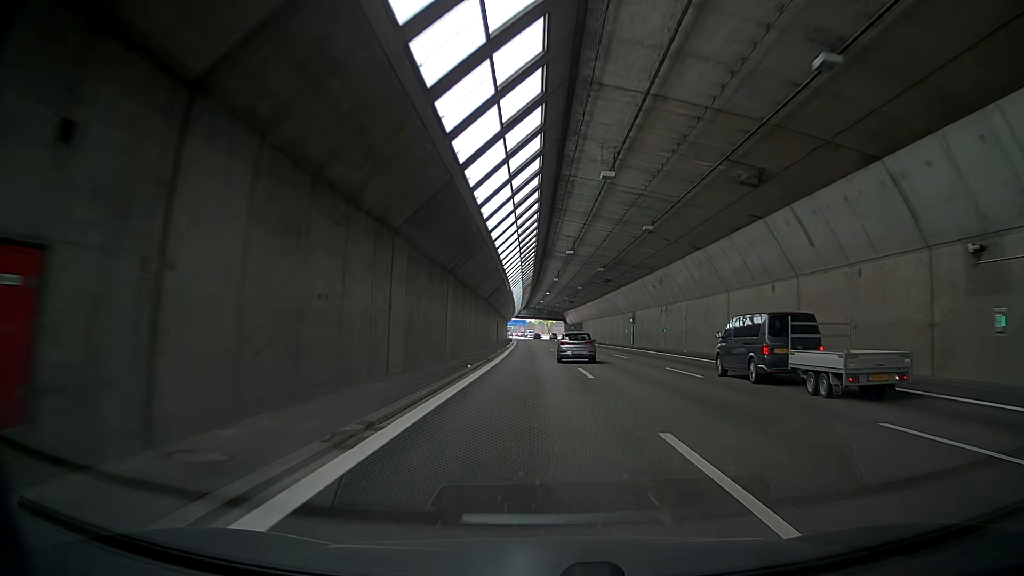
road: motorway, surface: asphalt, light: Day
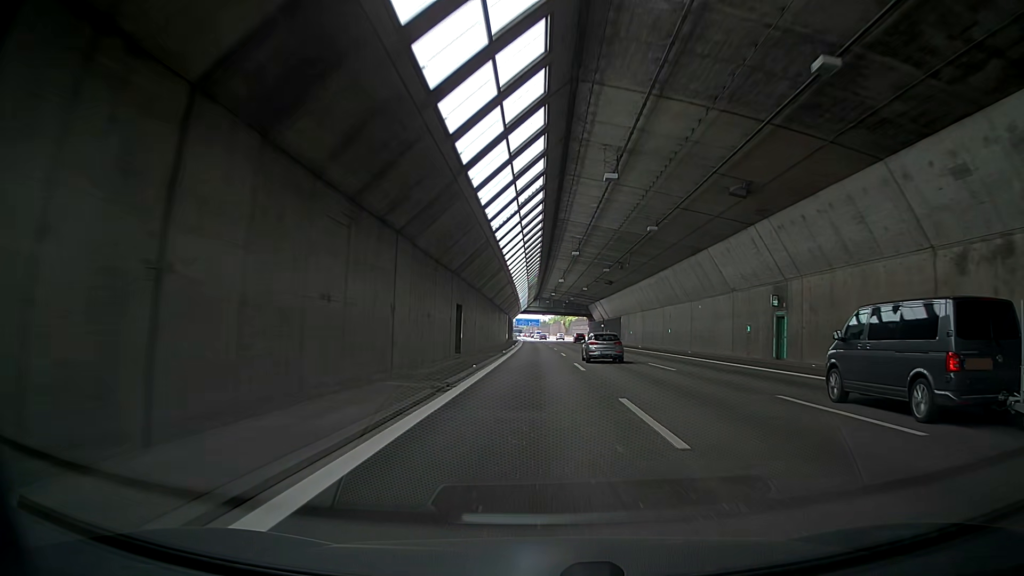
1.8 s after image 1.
(-1.0, +47.8) m; -2°
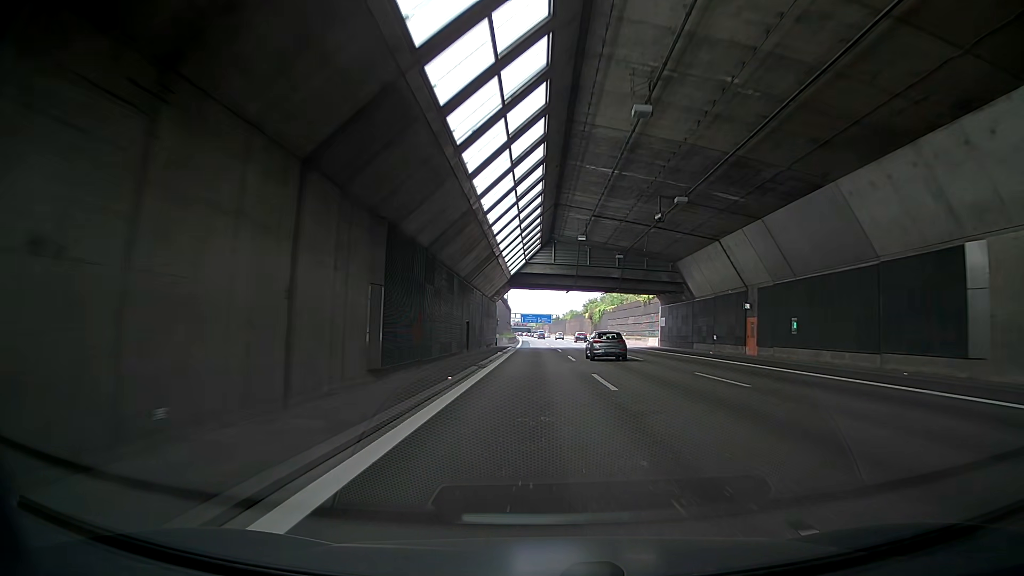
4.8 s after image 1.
(+0.1, +79.8) m; 0°
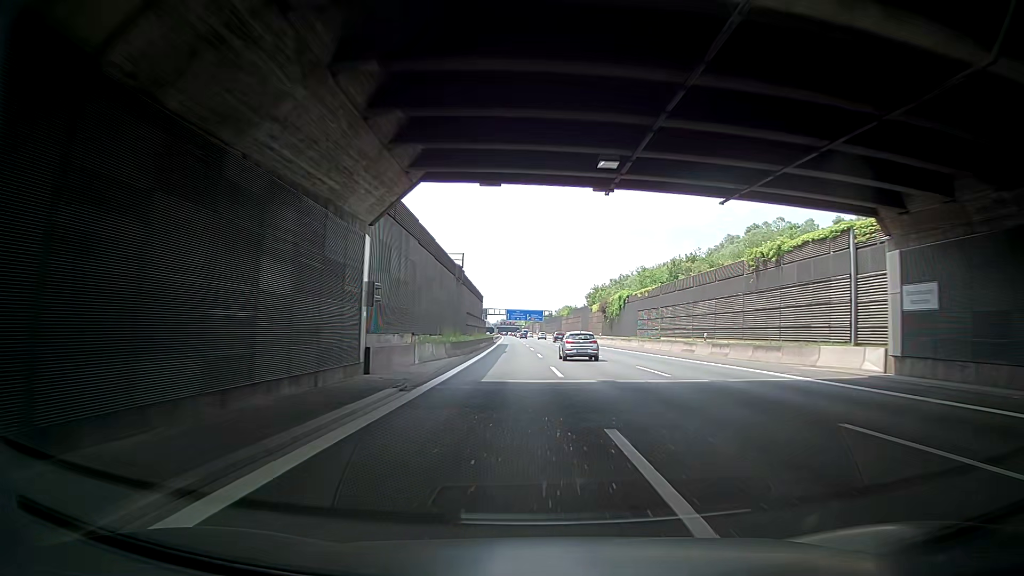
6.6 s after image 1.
(+0.6, +47.9) m; 0°
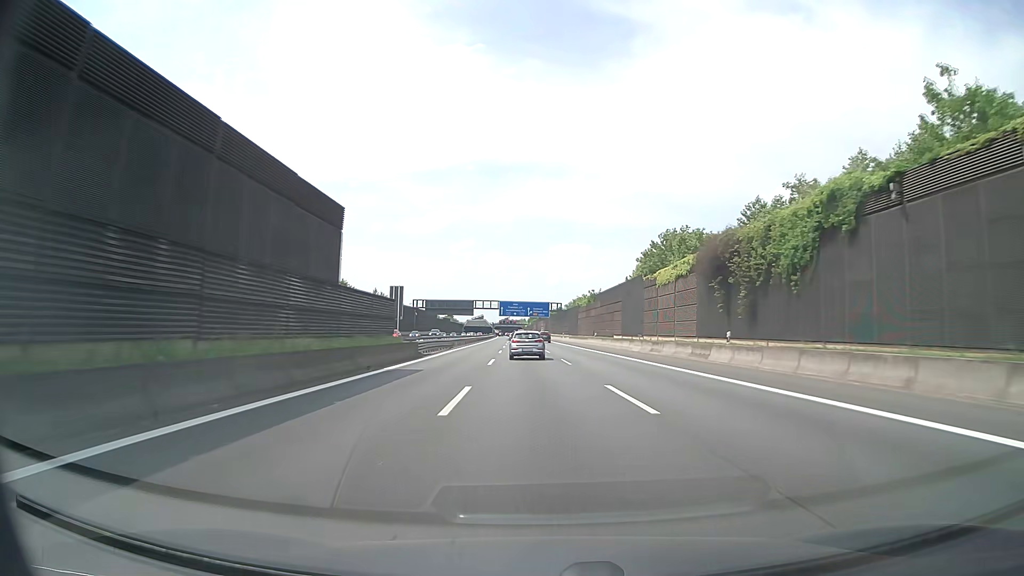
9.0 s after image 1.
(-0.5, +64.0) m; -1°
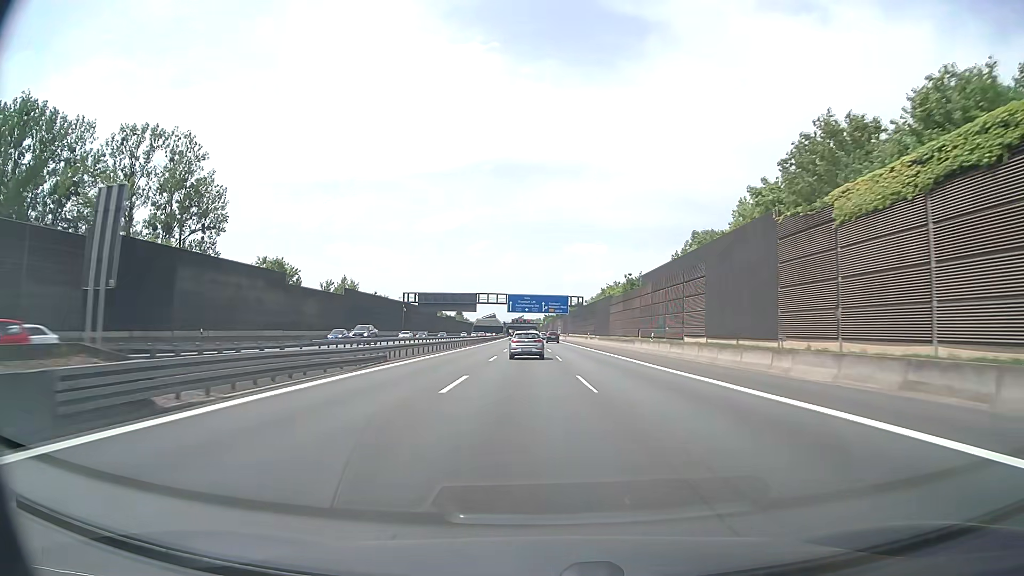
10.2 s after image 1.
(-0.4, +31.7) m; -1°
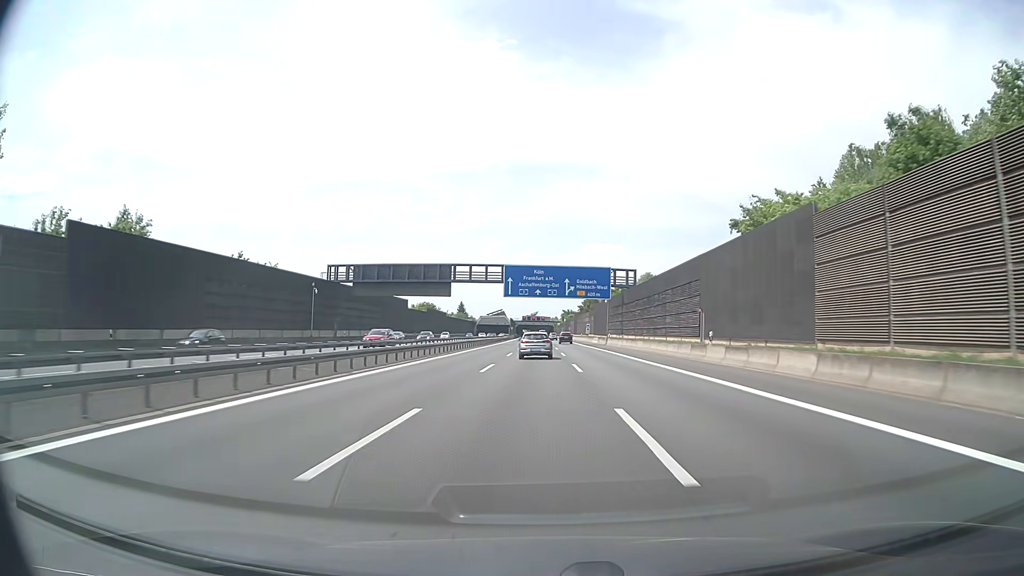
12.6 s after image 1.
(-1.1, +63.1) m; -1°
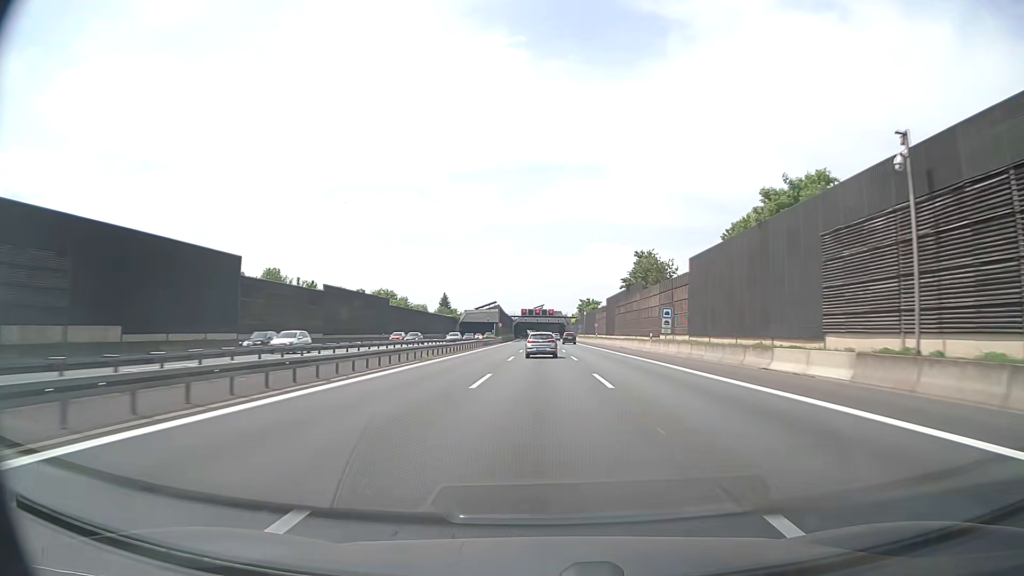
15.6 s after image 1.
(-0.6, +79.0) m; -1°
(0, +10) (0, +20) (0, +30) (0, +40) (0, +50) (0, +60) (0, +70) (0, +80) (0, +90) (0, +100) m
